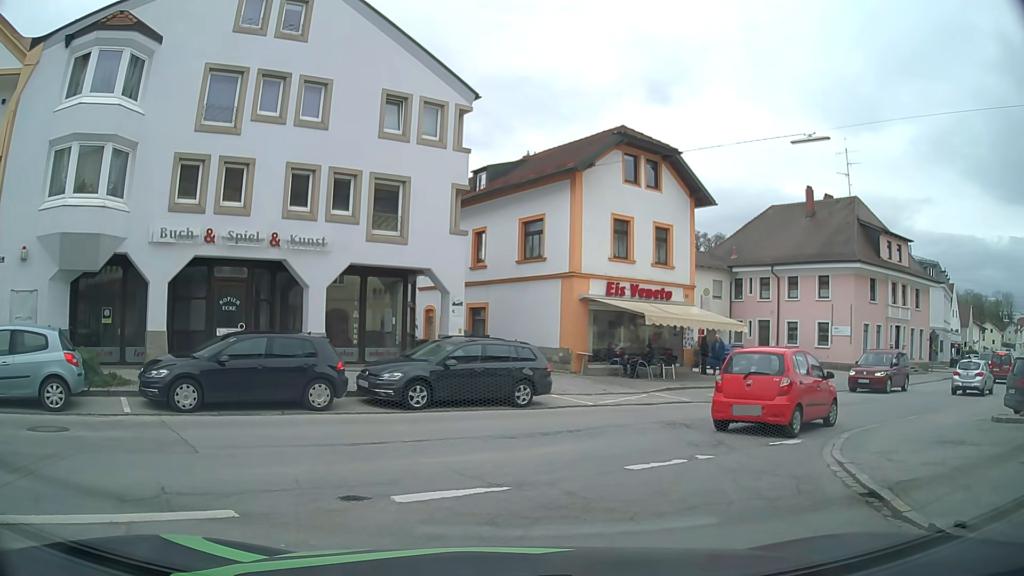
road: residential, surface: asphalt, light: Day
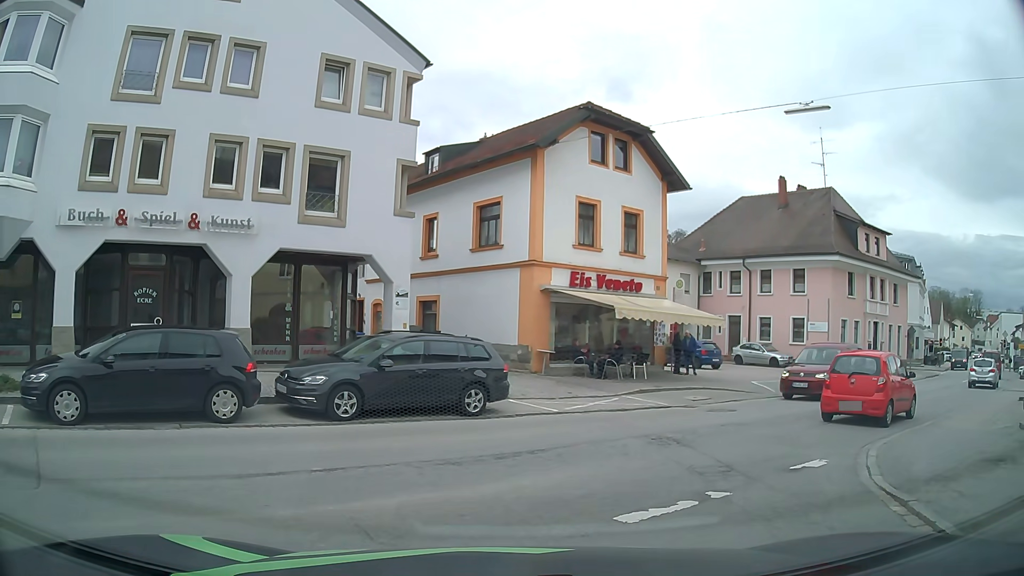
(+0.1, +2.5) m; +3°
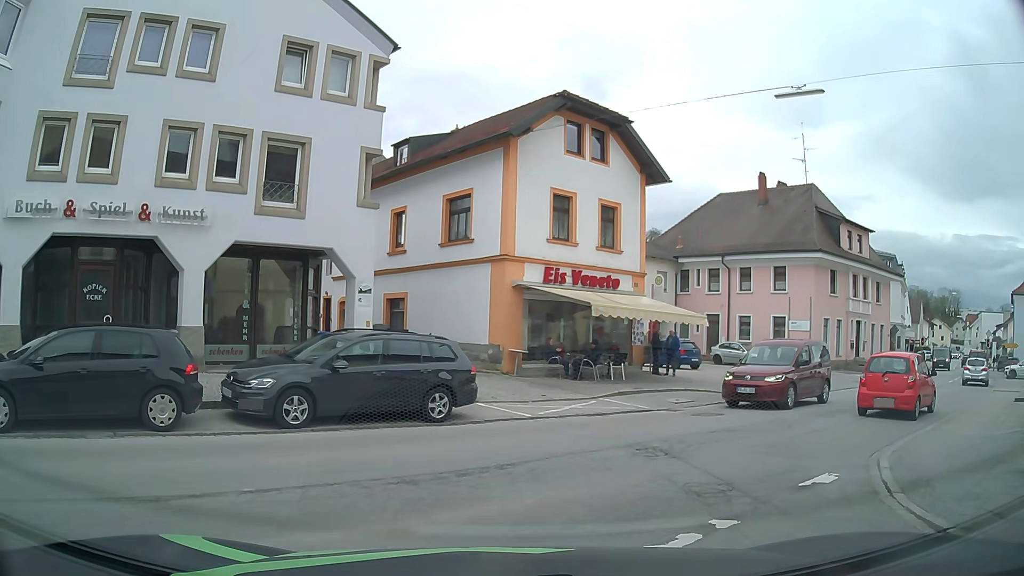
(0.0, +1.2) m; +3°
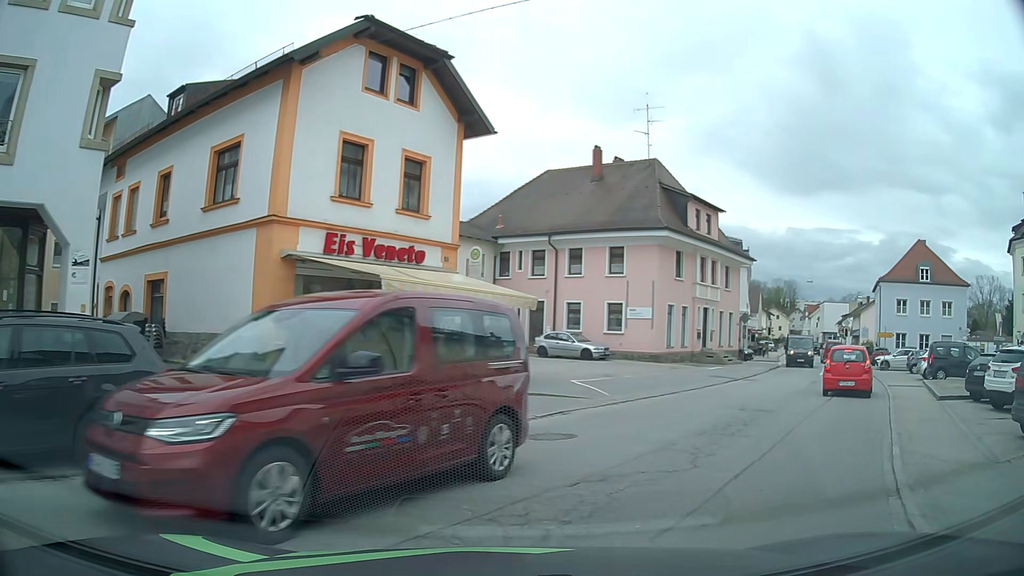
(+0.5, +5.4) m; +15°
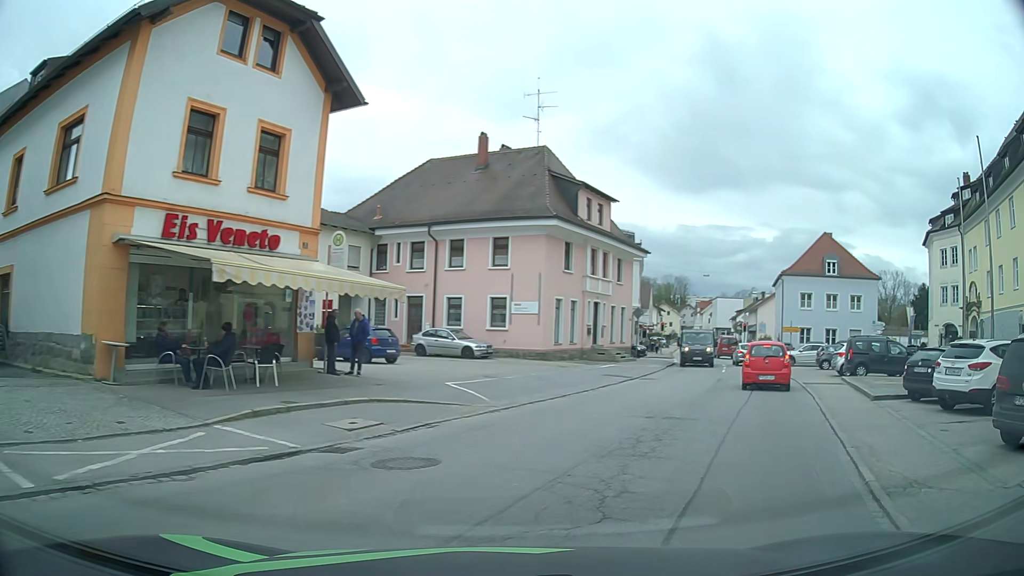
(+0.2, +2.5) m; +8°
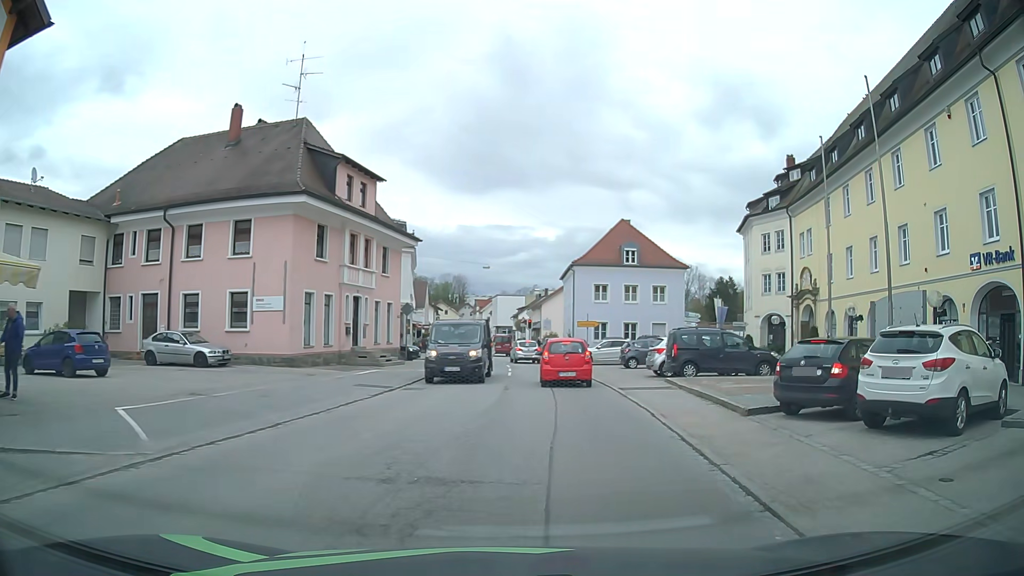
(+1.3, +5.9) m; +21°
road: secondary
